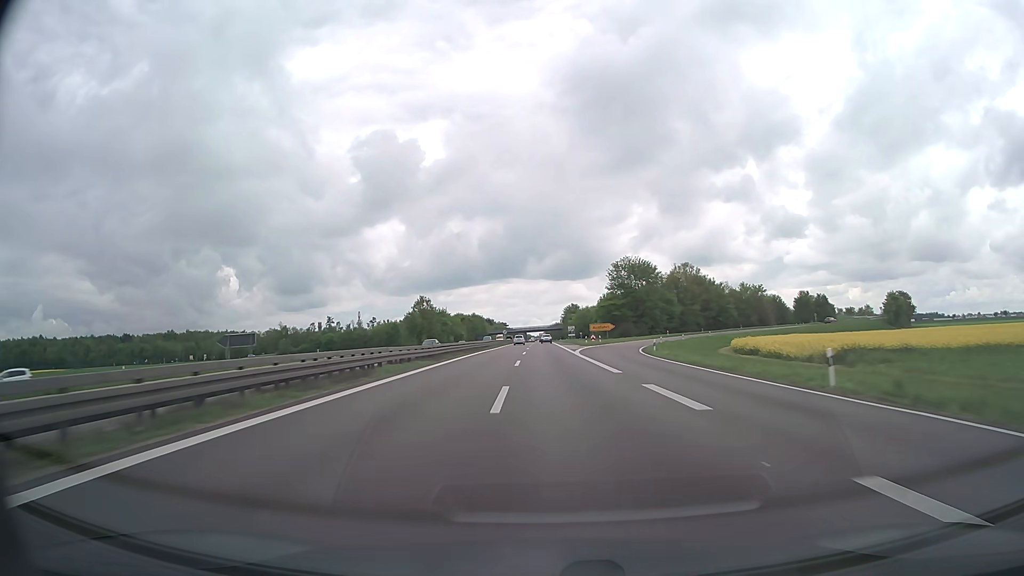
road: trunk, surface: asphalt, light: Day
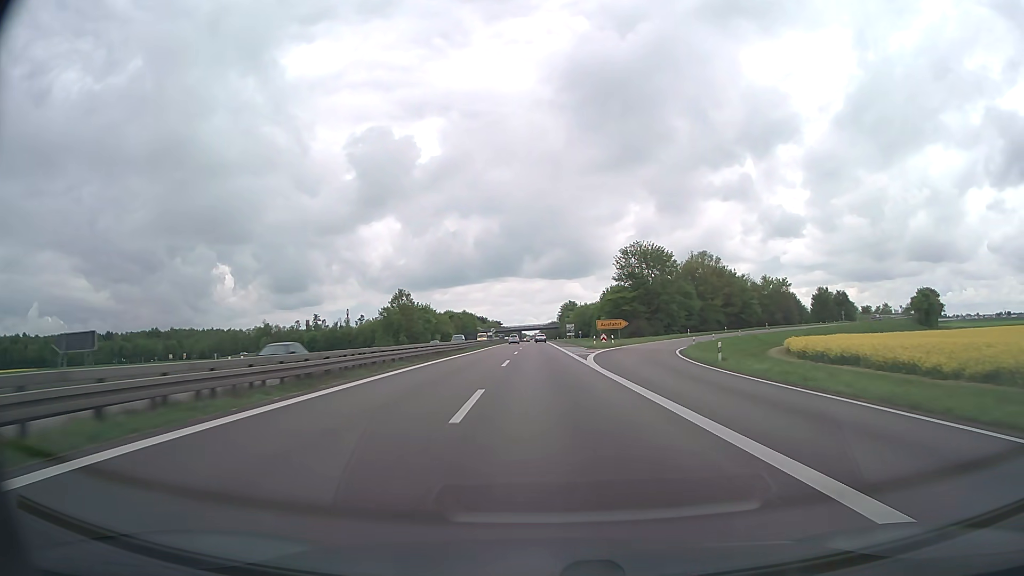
(+0.1, +19.5) m; 0°
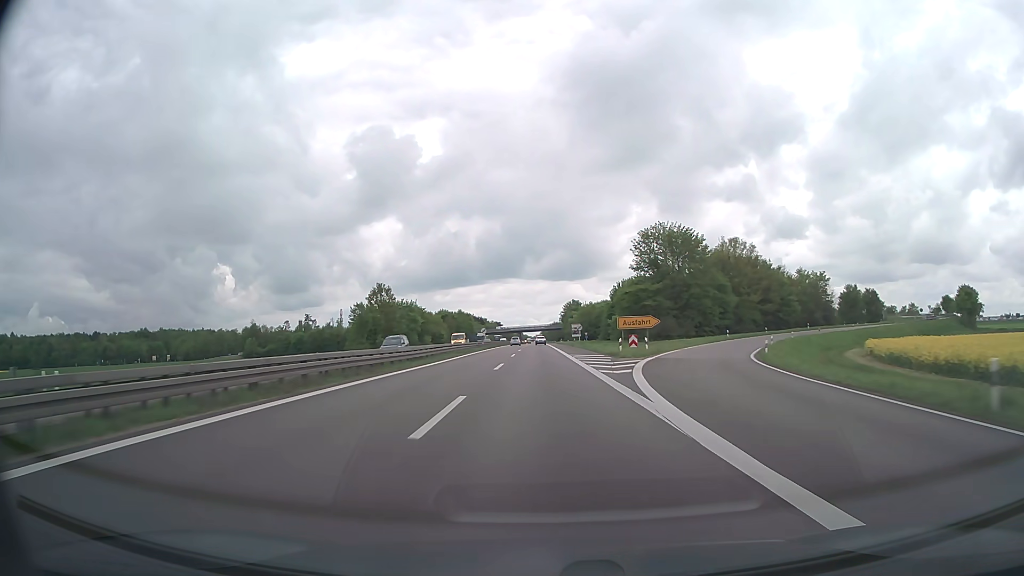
(0.0, +19.6) m; 0°
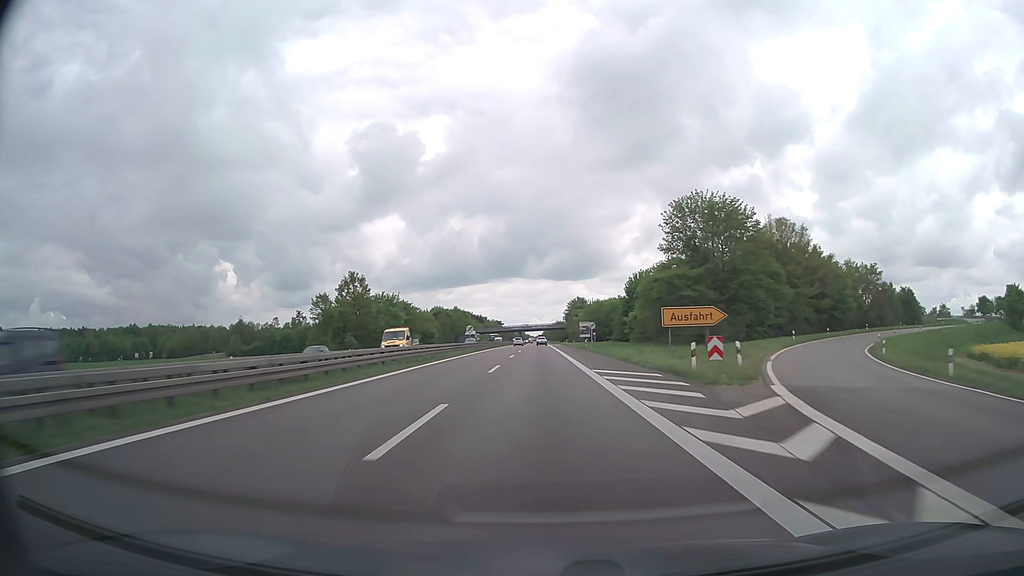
(0.0, +19.7) m; 0°
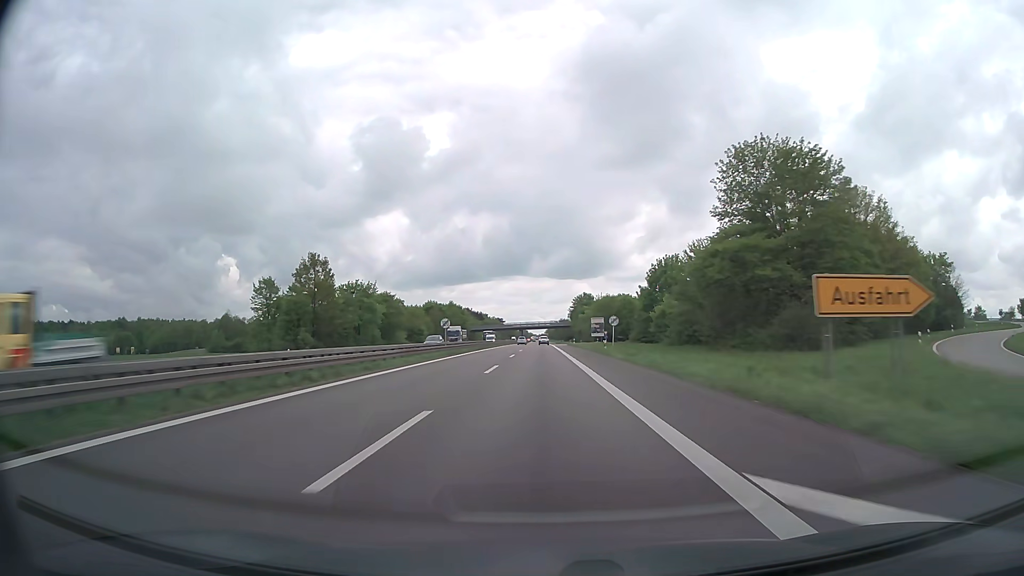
(-0.1, +19.8) m; 0°
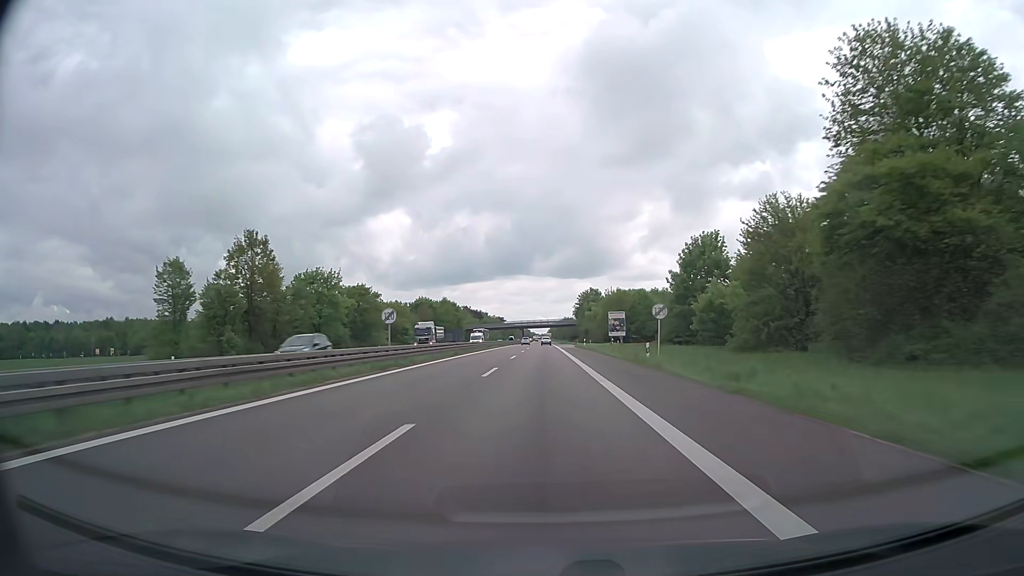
(0.0, +19.9) m; 0°
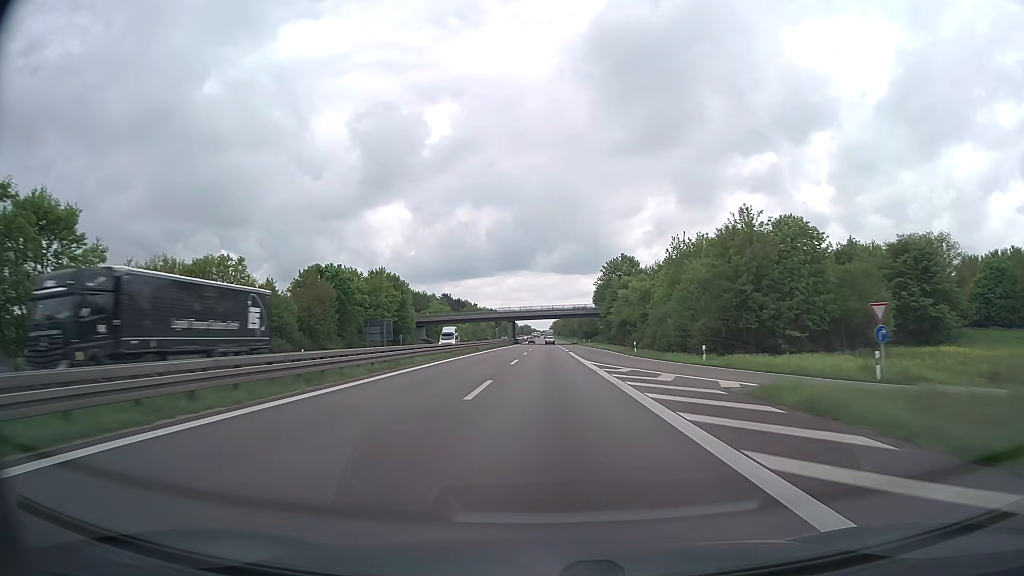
(-0.3, +80.5) m; 0°
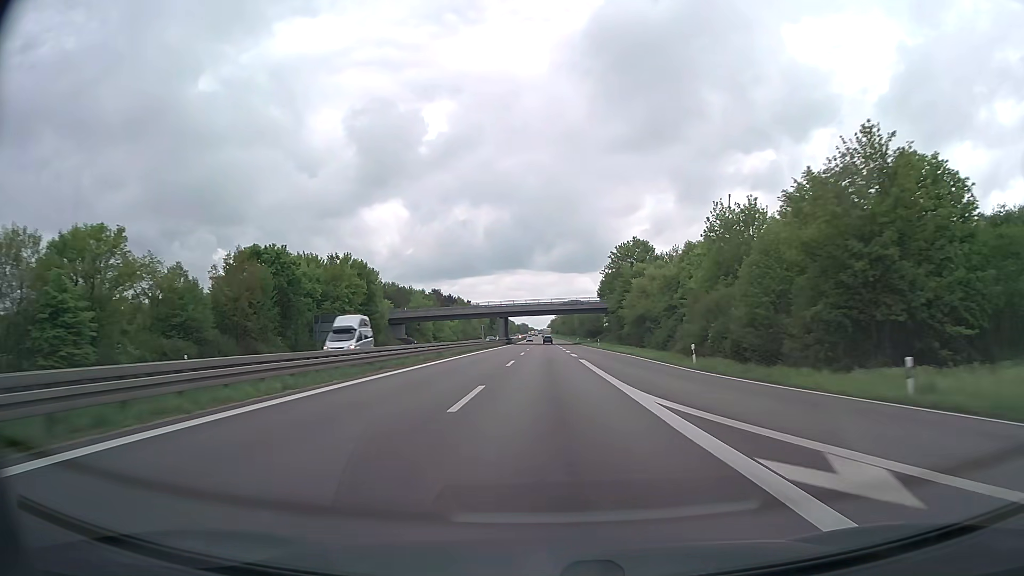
(0.0, +20.5) m; 0°
